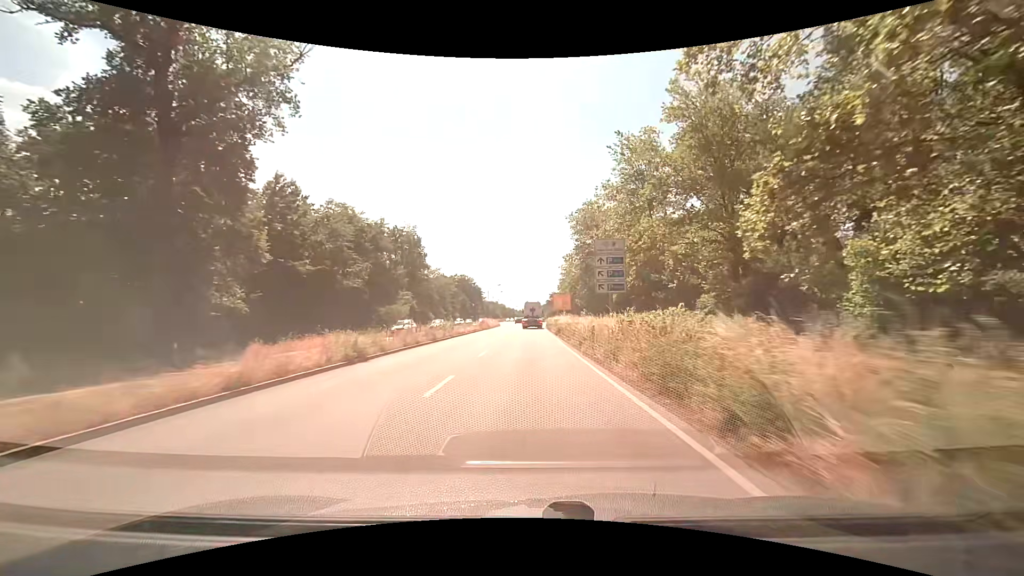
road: primary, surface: asphalt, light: Day
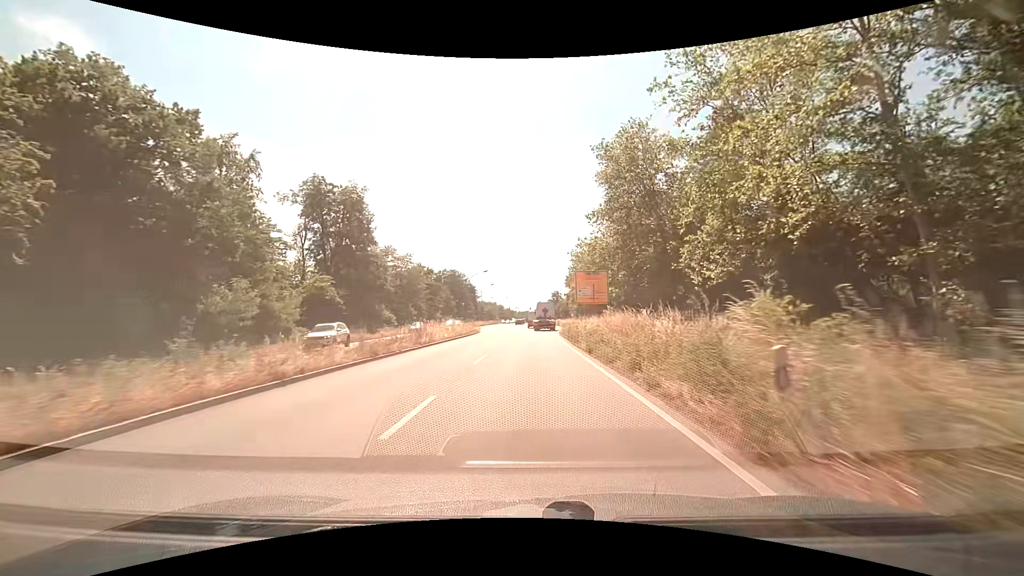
(+0.3, +39.4) m; 0°
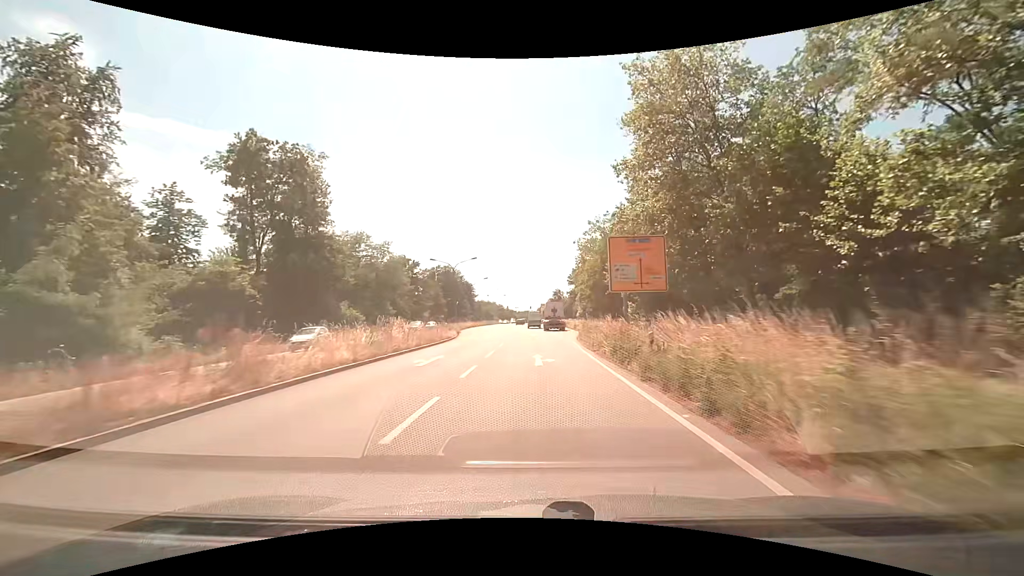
(0.0, +18.4) m; 0°
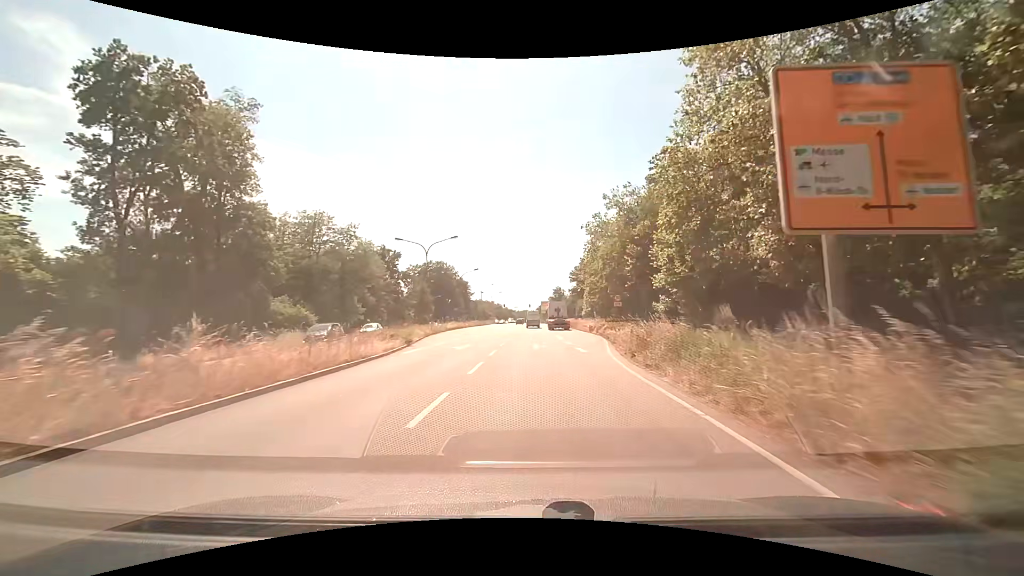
(0.0, +17.5) m; -1°
